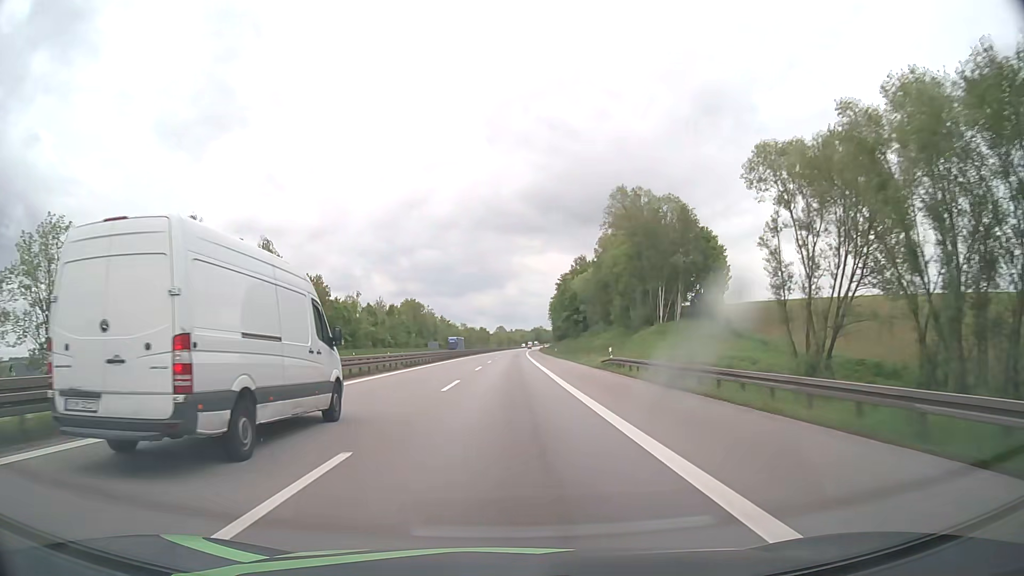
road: motorway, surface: asphalt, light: Day
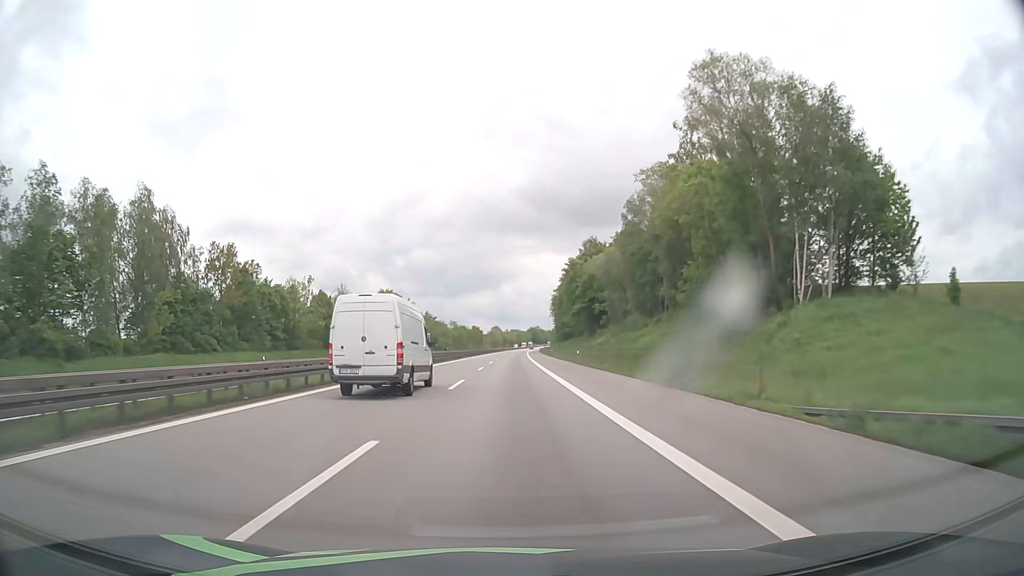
(+0.1, +35.4) m; 0°
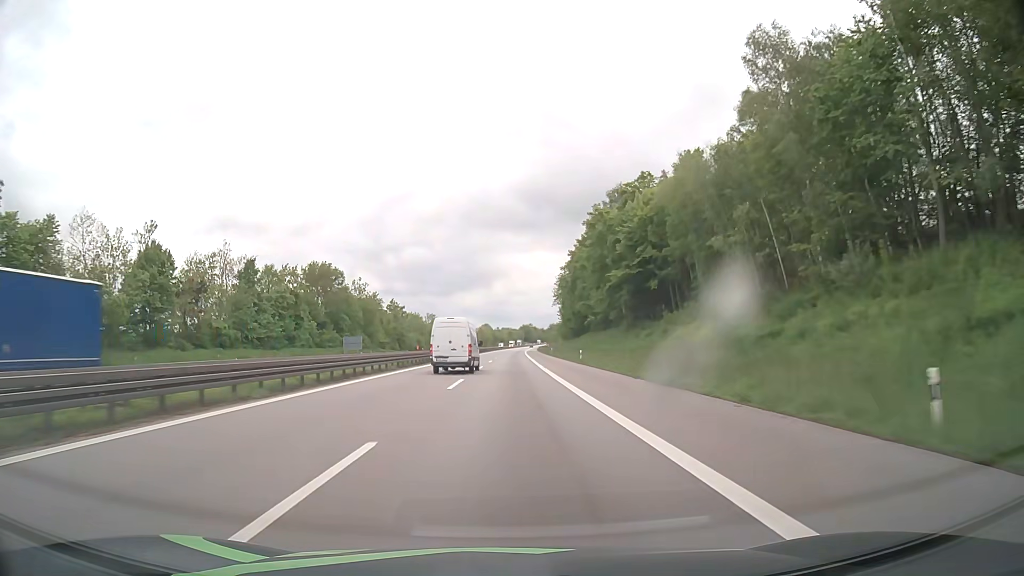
(+0.4, +54.8) m; +1°
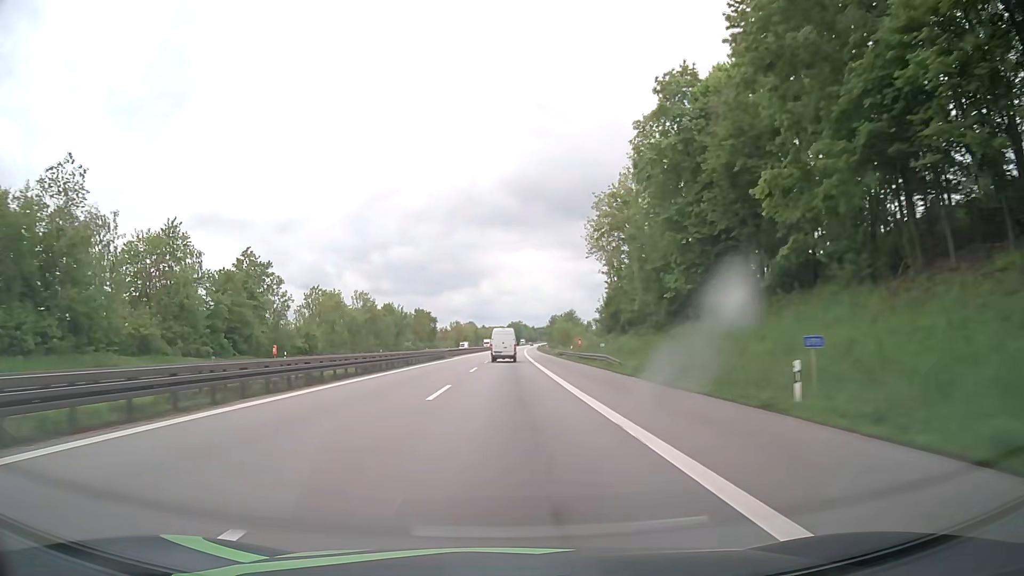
(+1.0, +95.8) m; +1°
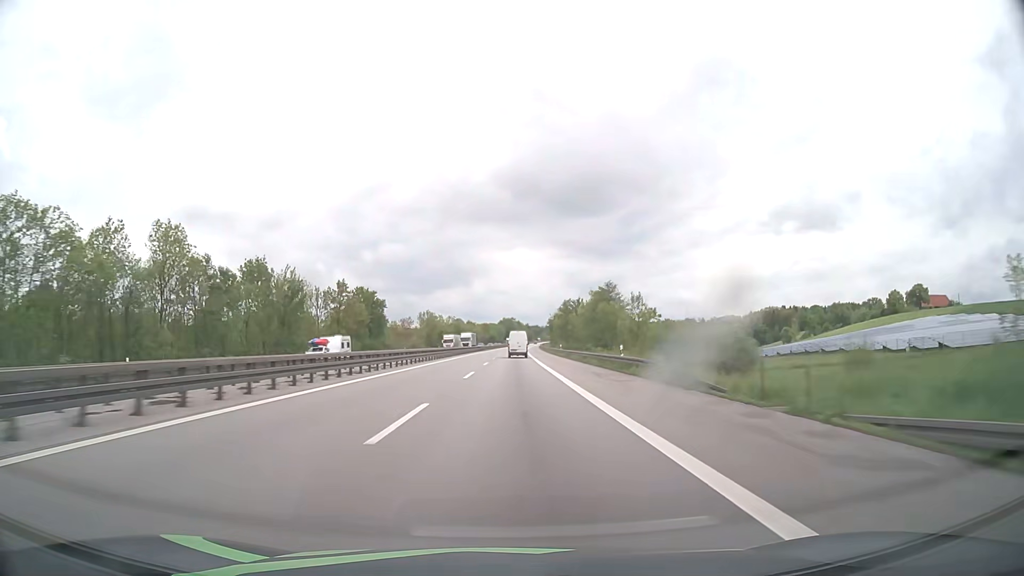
(+0.5, +80.1) m; +1°
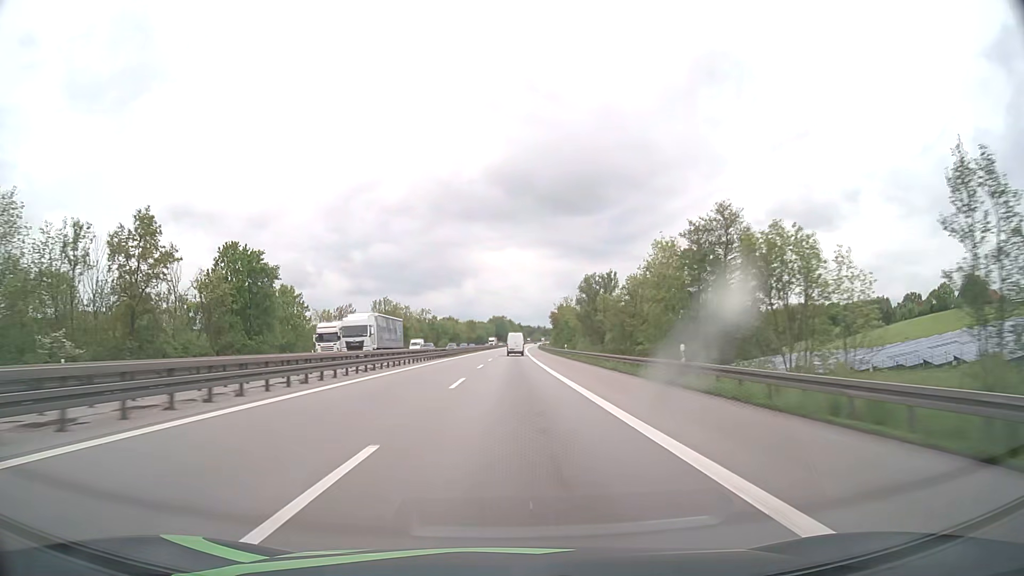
(+0.4, +60.9) m; +1°
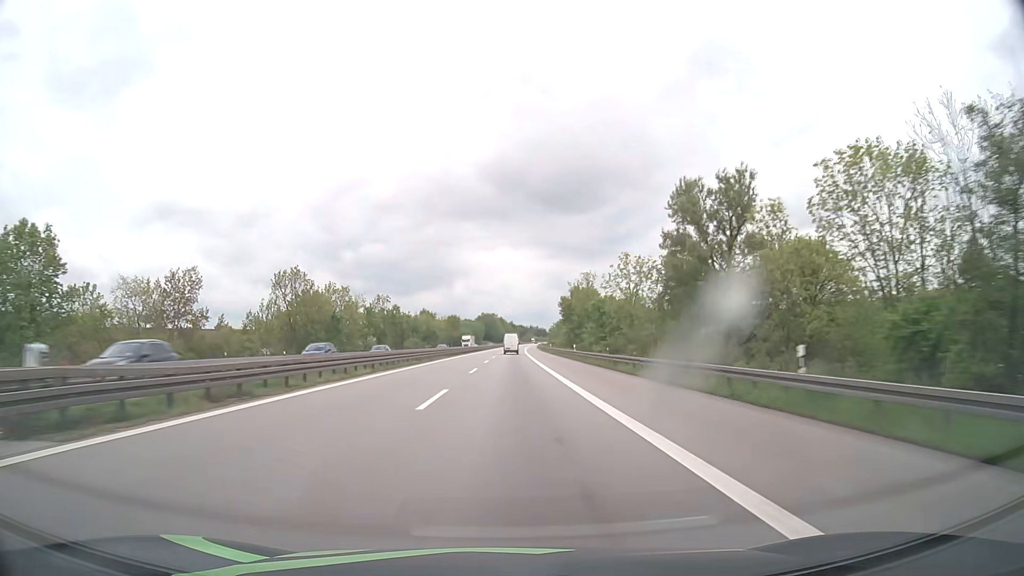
(+0.4, +61.3) m; +1°
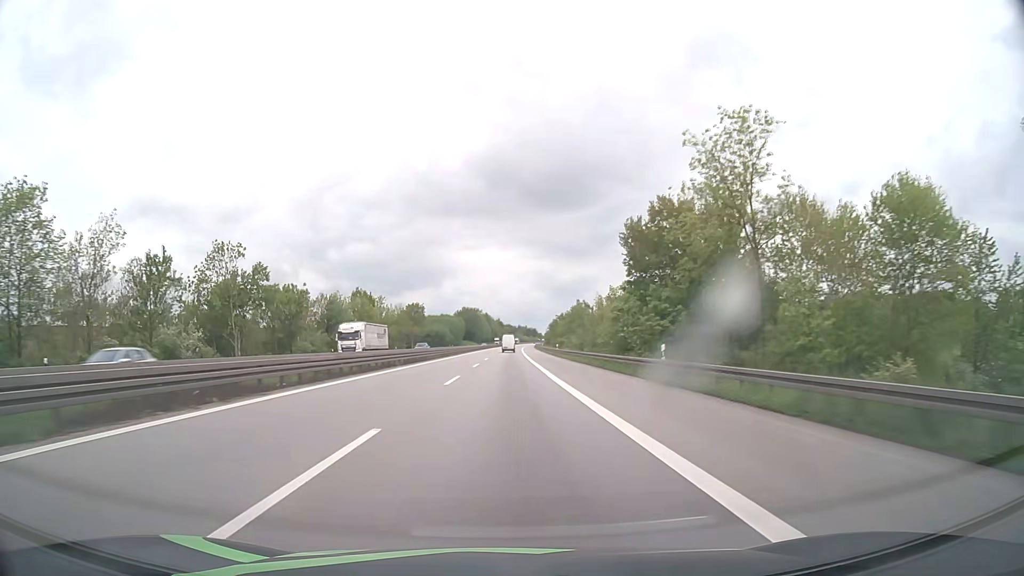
(+0.7, +82.1) m; +1°
(0, +10) (0, +20) (0, +30) (0, +40) (0, +50) (0, +60) (0, +70) (0, +80) (+1, +90) (+1, +100) m
